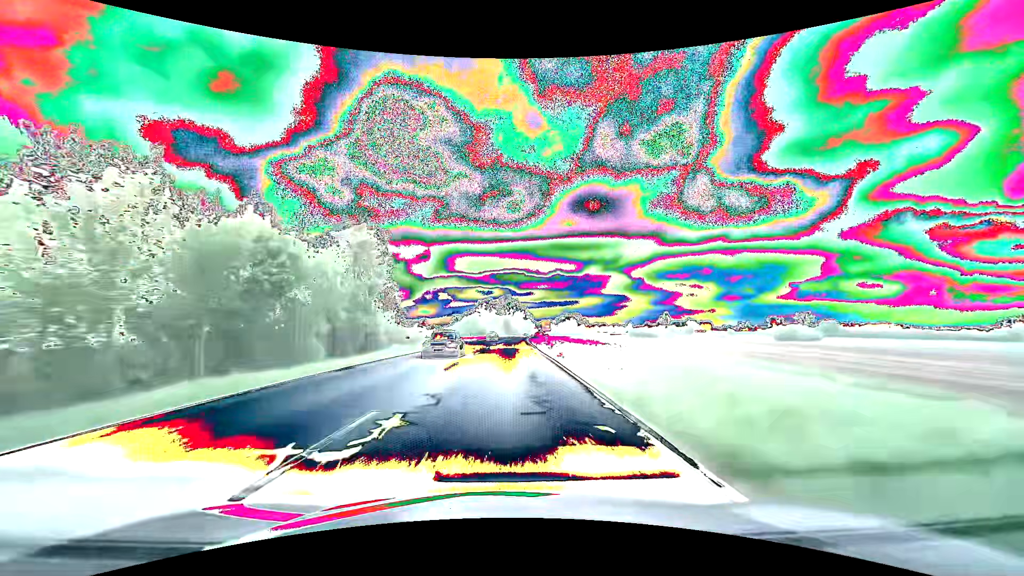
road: primary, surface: asphalt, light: Day
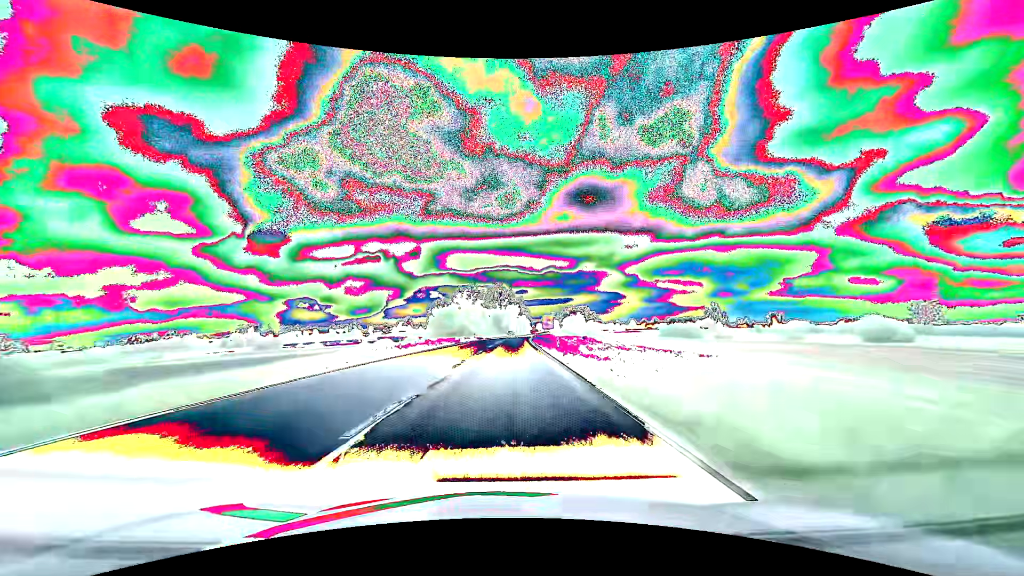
(+0.2, +47.5) m; +1°
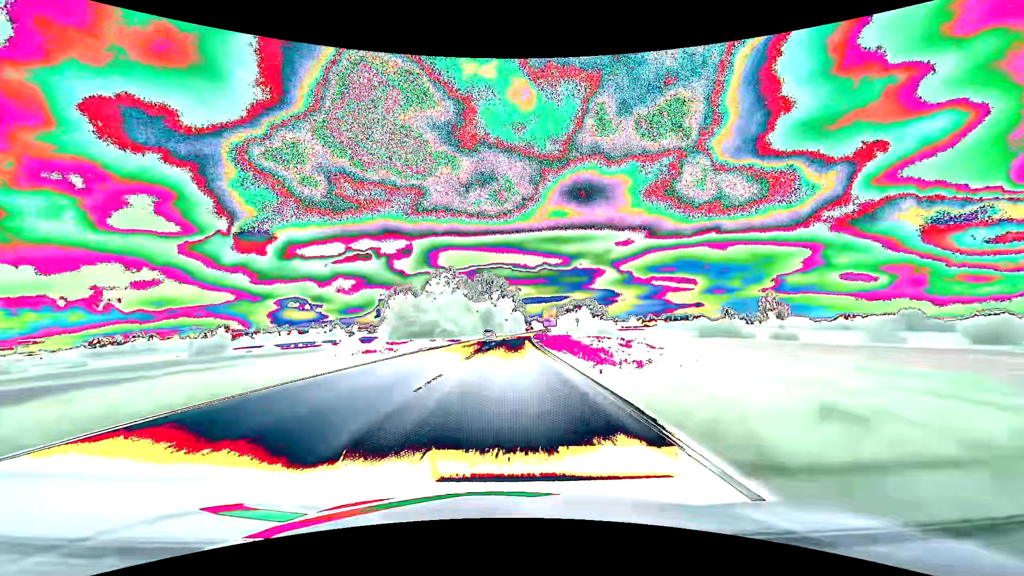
(+0.2, +31.7) m; +1°
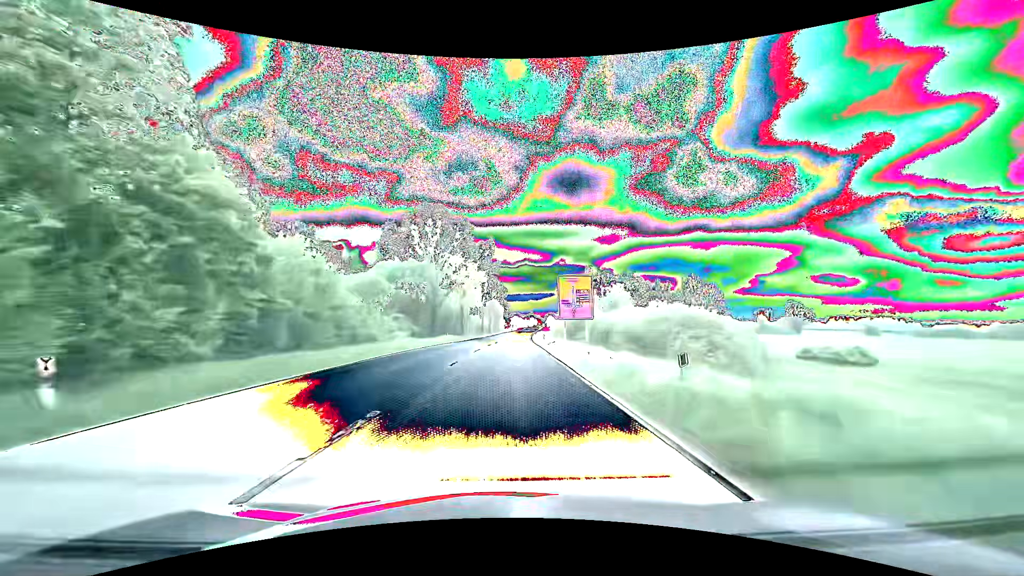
(+1.7, +78.5) m; +2°
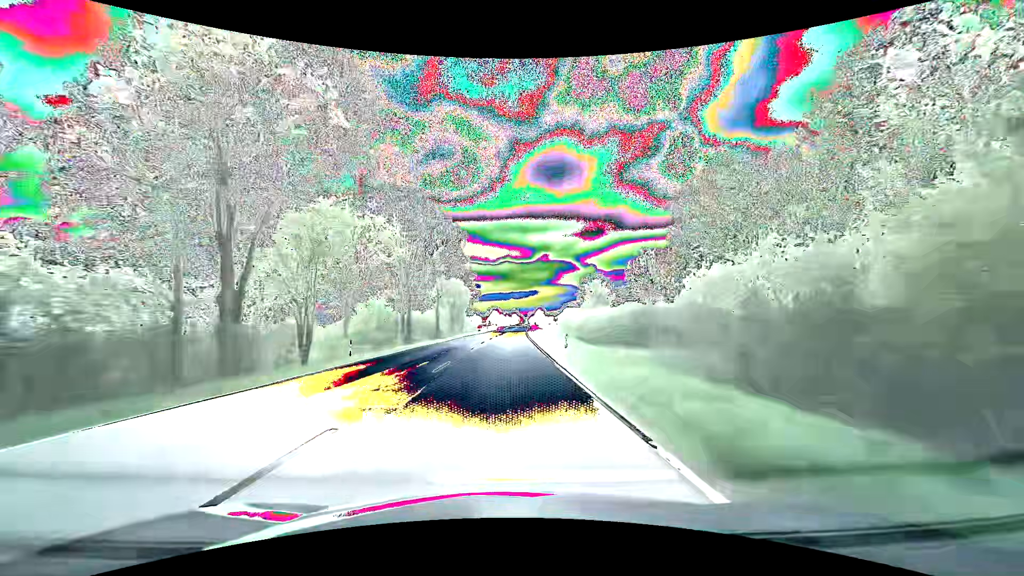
(+1.9, +73.1) m; +2°
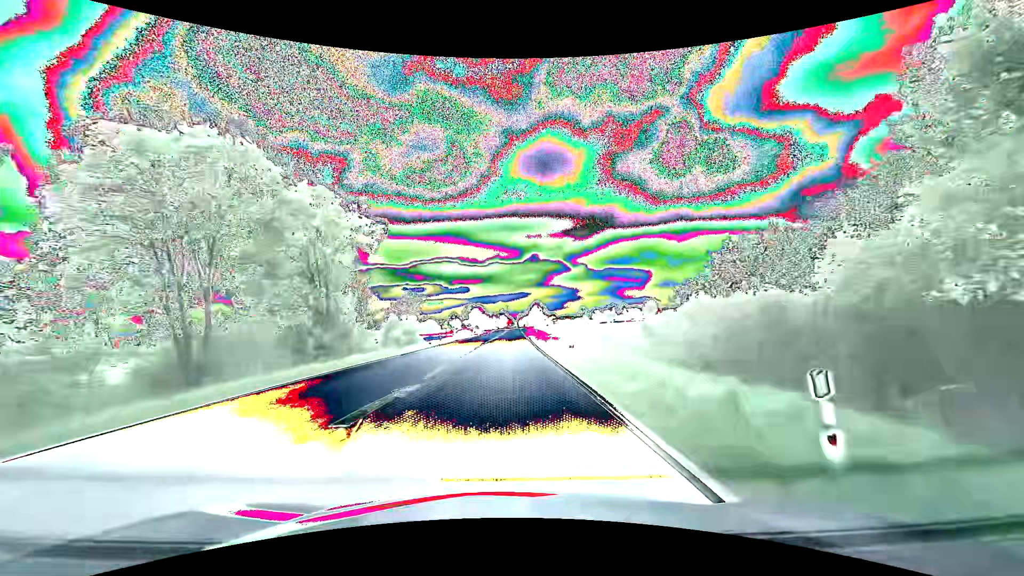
(+1.3, +67.1) m; +2°
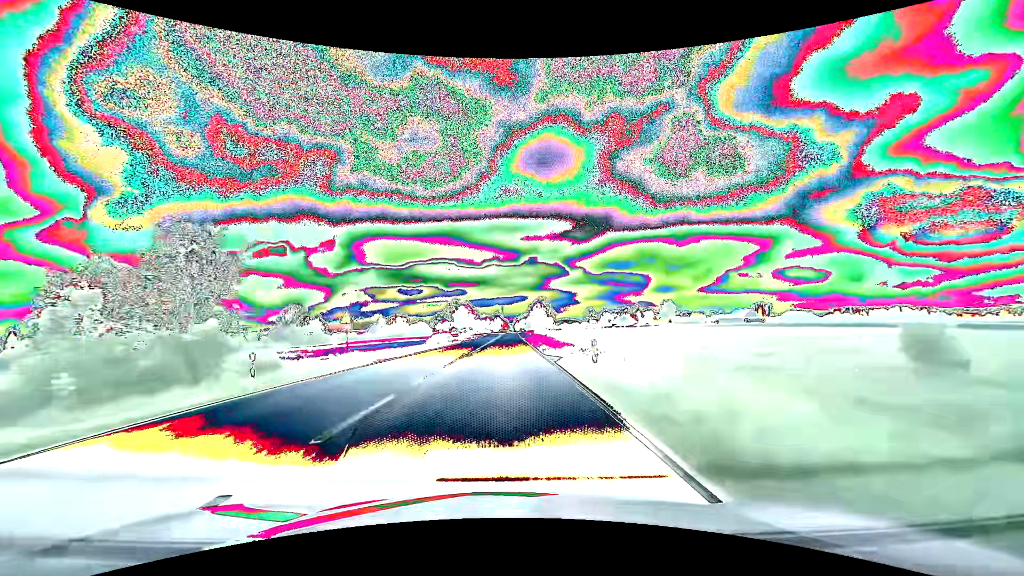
(+0.2, +37.3) m; +1°
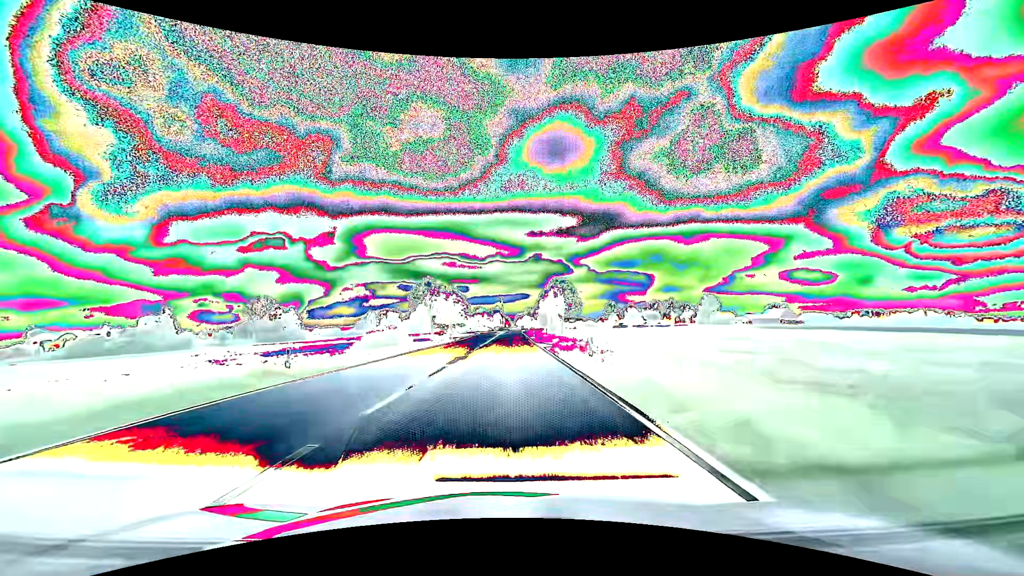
(0.0, +46.3) m; 0°
(0, +10) (0, +20) (0, +30) (0, +40) (0, +50) (0, +60) (0, +70) (0, +80) (0, +90) (+1, +100) m
